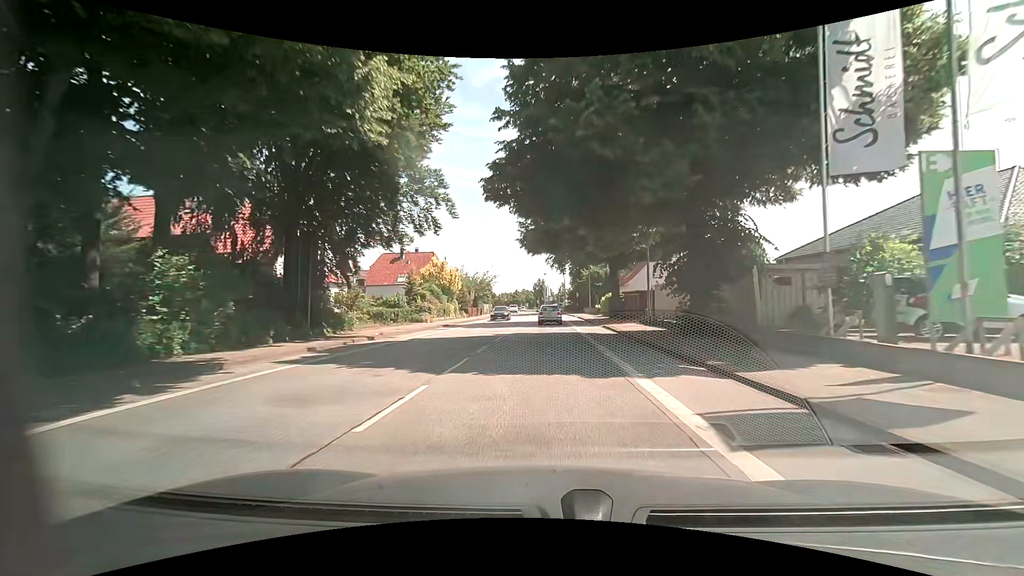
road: primary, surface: asphalt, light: Day
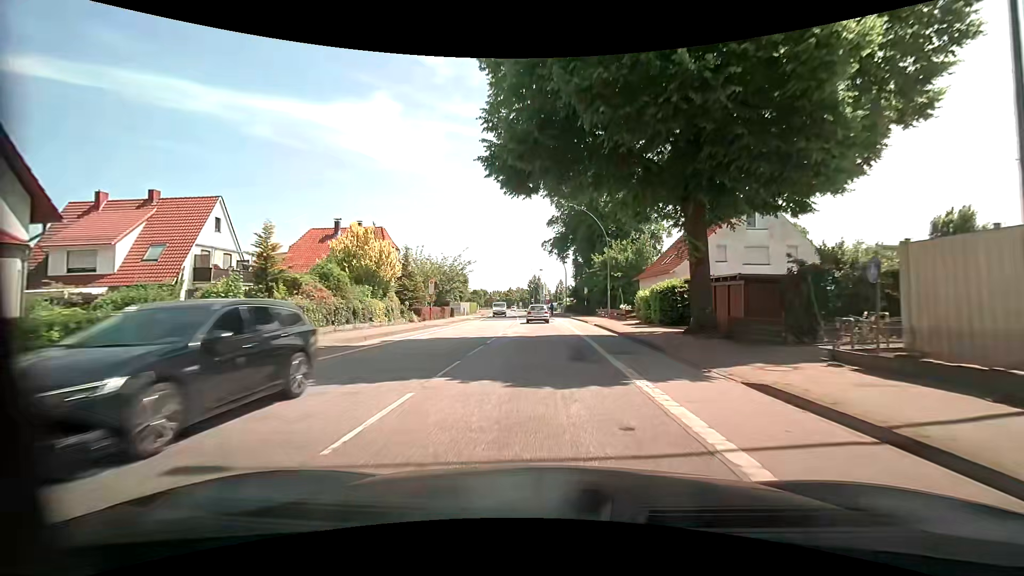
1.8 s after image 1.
(+0.1, +23.3) m; +1°
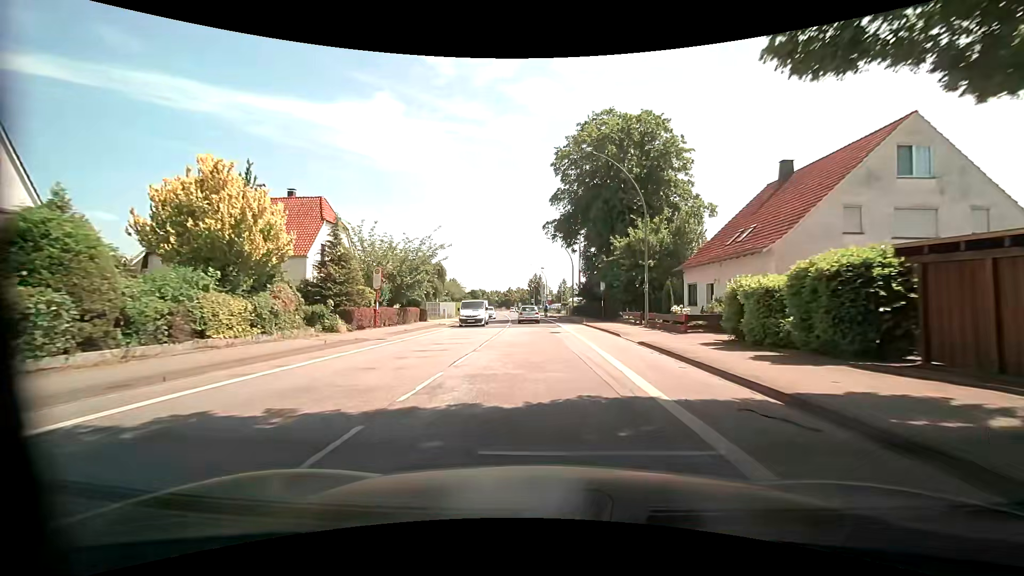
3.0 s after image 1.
(-0.1, +15.5) m; -2°
(0, +10) (0, +20) (0, +30) (0, +40) (-1, +50) (-1, +60) (-2, +70) (-2, +80) (-3, +90) (-4, +100) m
